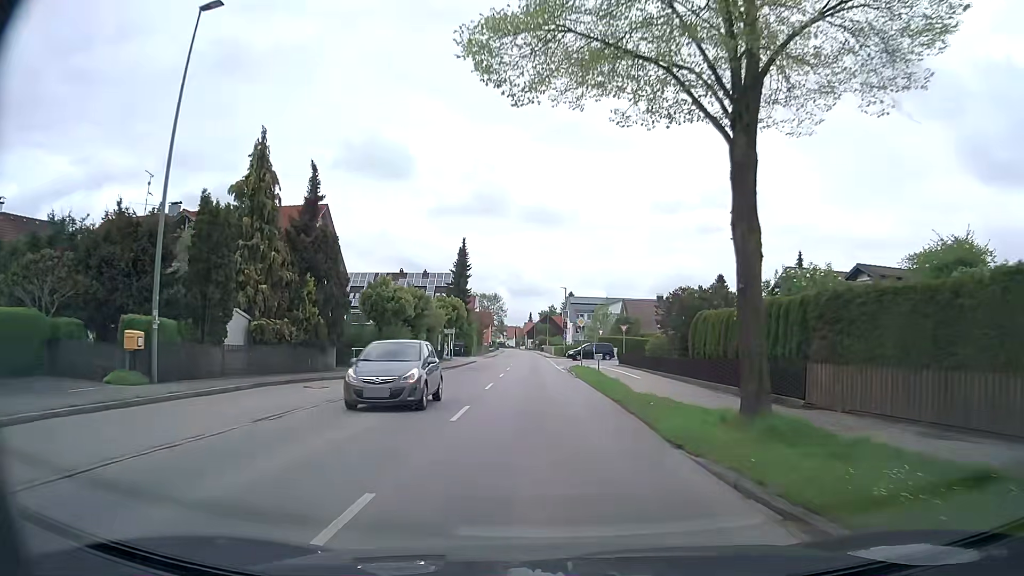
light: Day
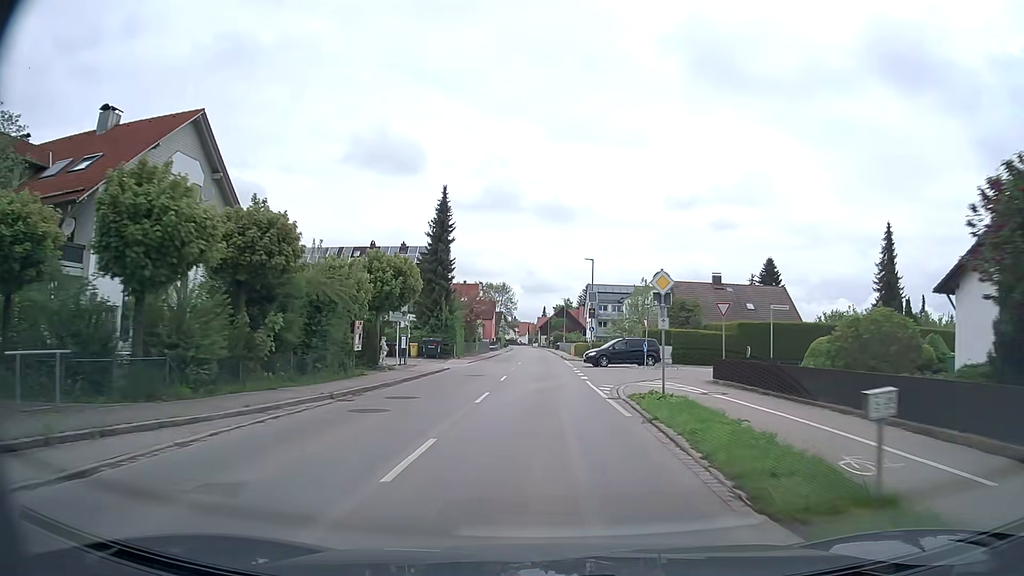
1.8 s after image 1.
(-0.2, +23.9) m; -1°
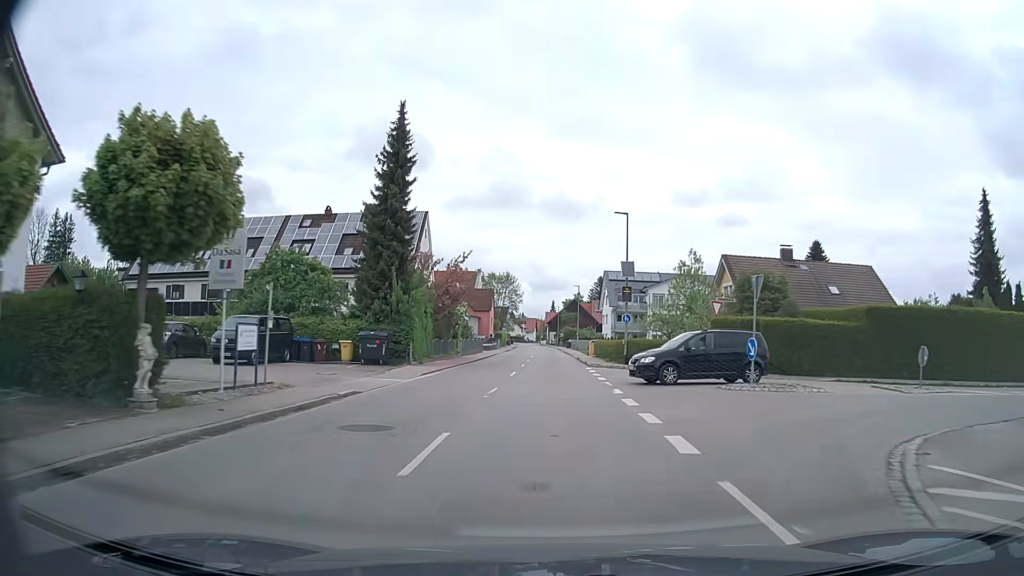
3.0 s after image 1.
(-0.1, +18.1) m; -1°
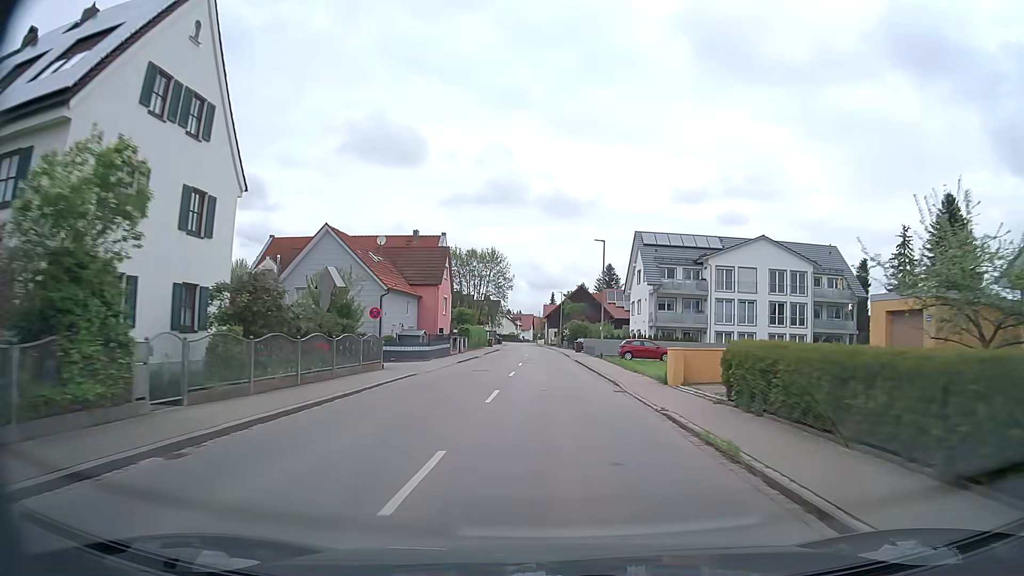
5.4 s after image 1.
(0.0, +37.6) m; 0°
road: tertiary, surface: asphalt
(0, +10) (0, +20) (0, +30) (0, +40) (0, +50) (0, +60) (0, +70) (-1, +80) (-1, +90) (-1, +100) m
